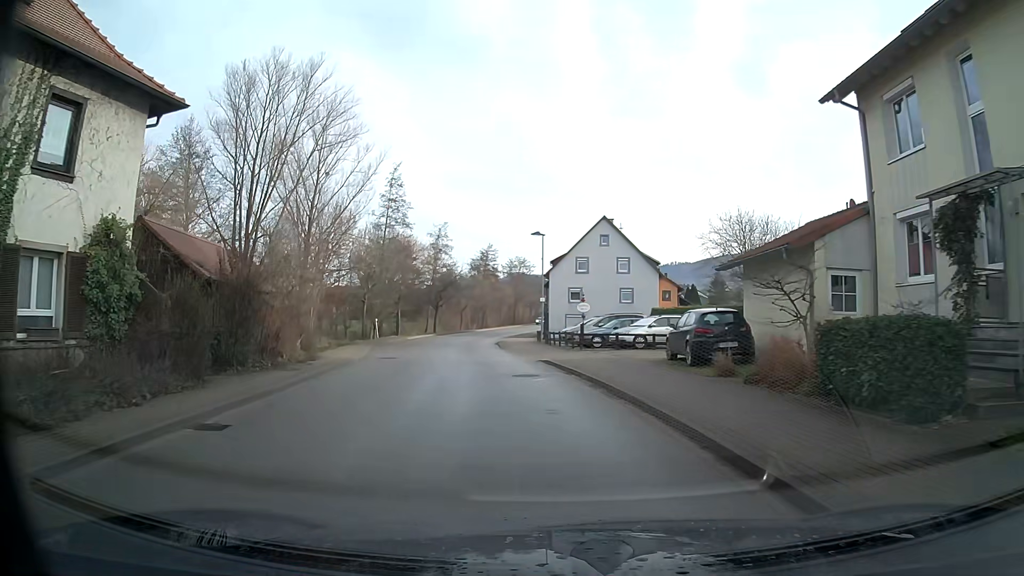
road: secondary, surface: asphalt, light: Day
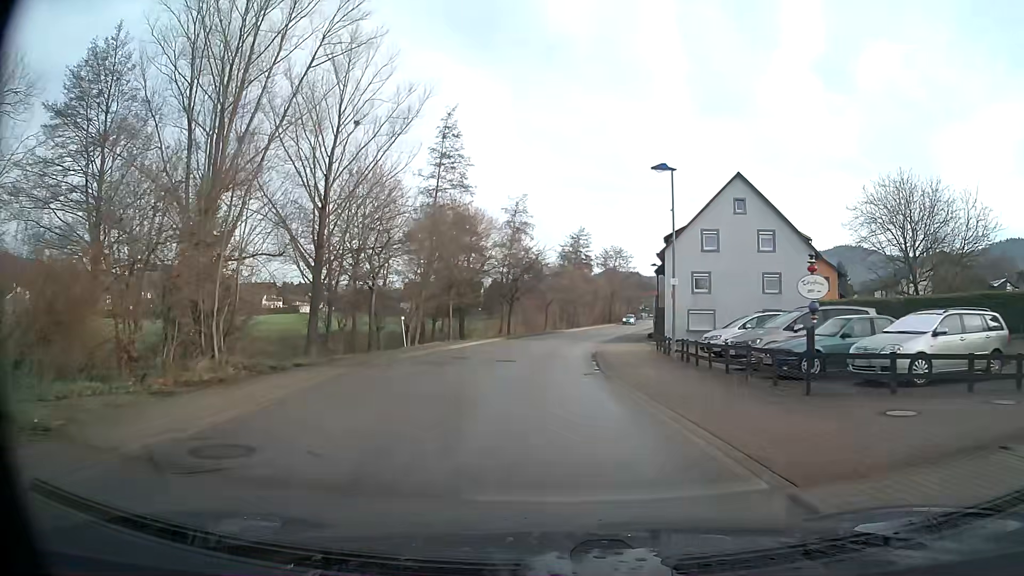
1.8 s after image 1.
(-1.1, +17.1) m; -6°
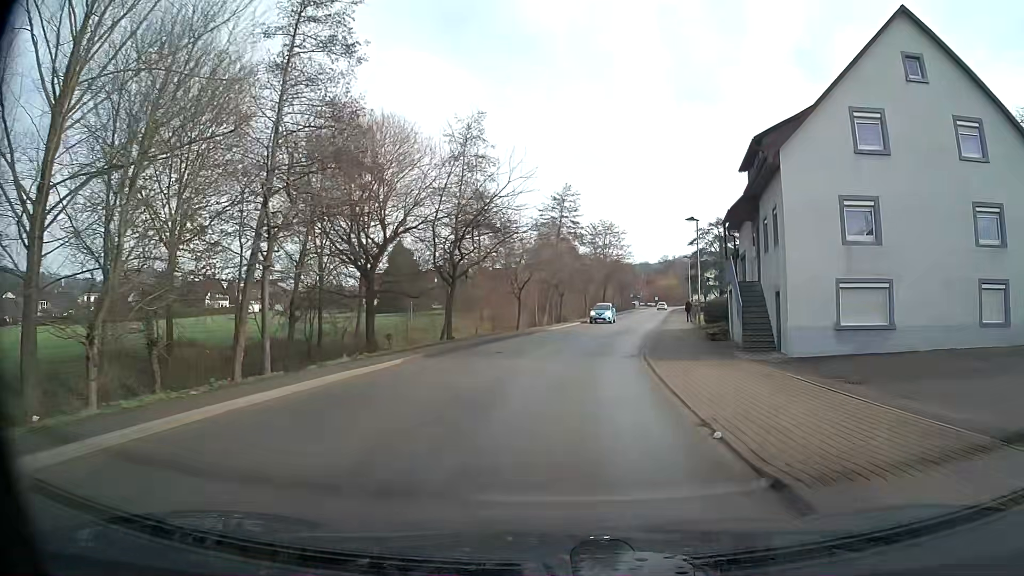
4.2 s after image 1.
(+0.3, +24.1) m; +3°
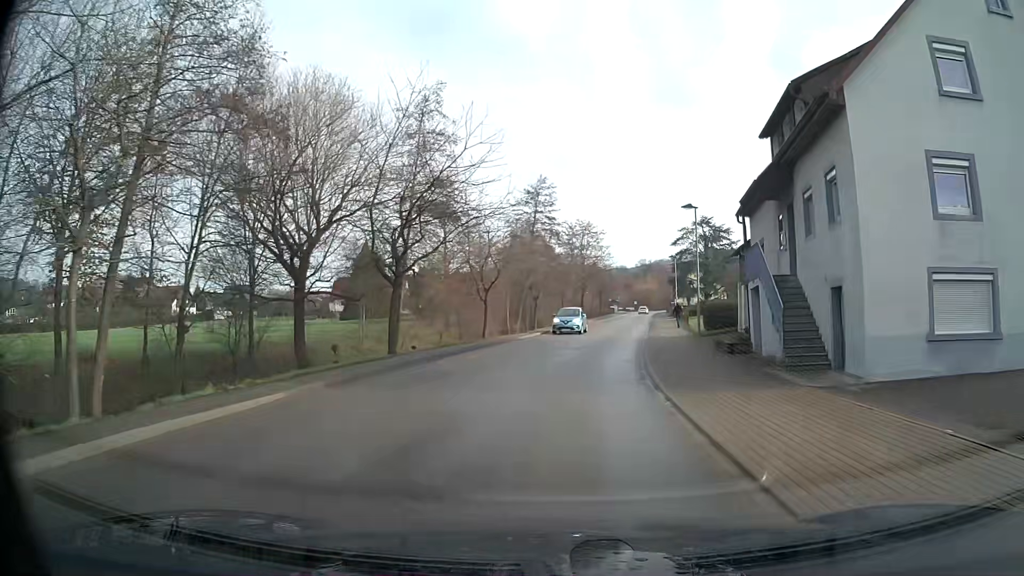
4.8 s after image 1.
(+0.1, +6.2) m; +2°
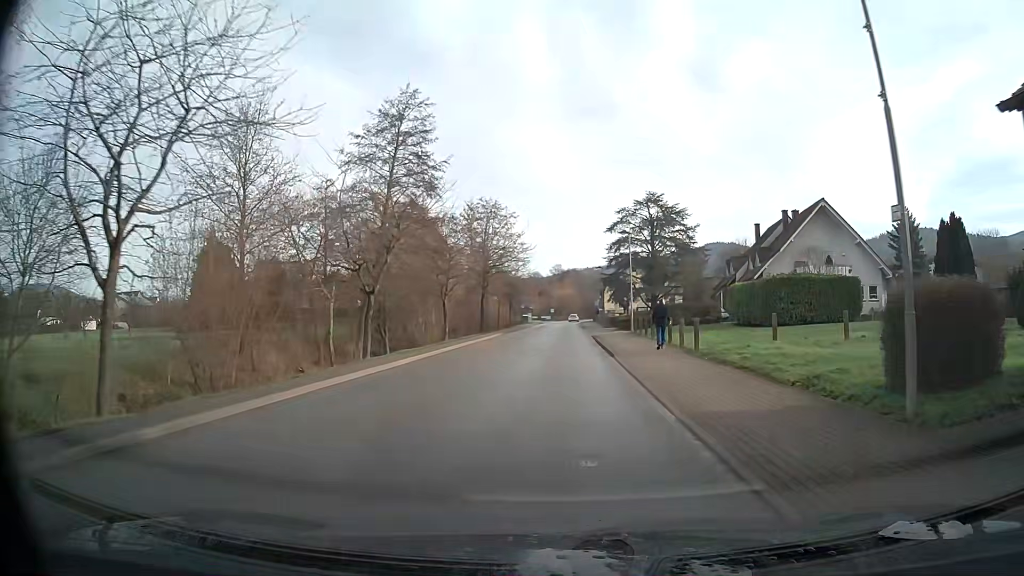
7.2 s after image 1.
(+1.6, +25.7) m; +7°
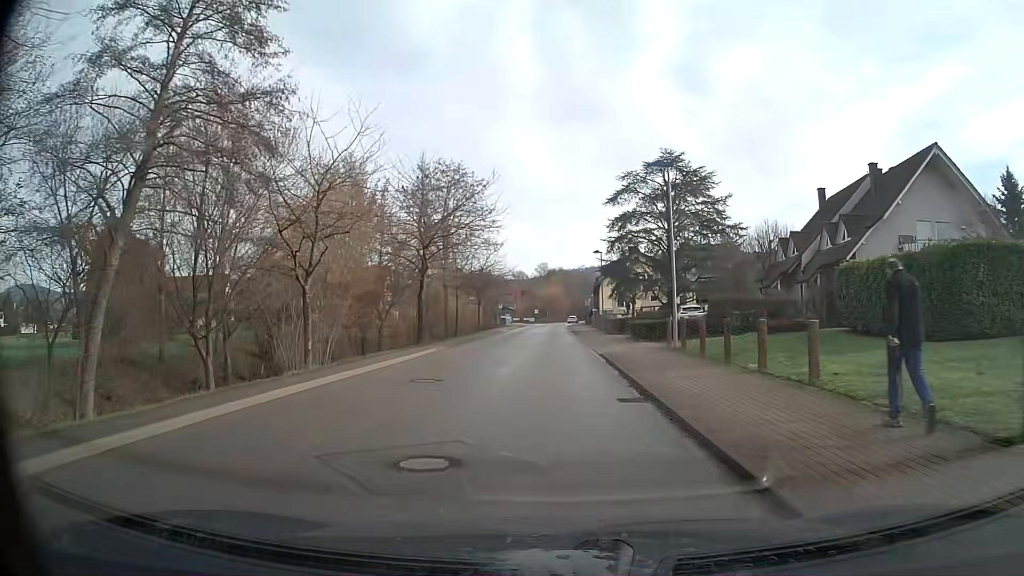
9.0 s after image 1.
(+0.2, +19.6) m; +1°
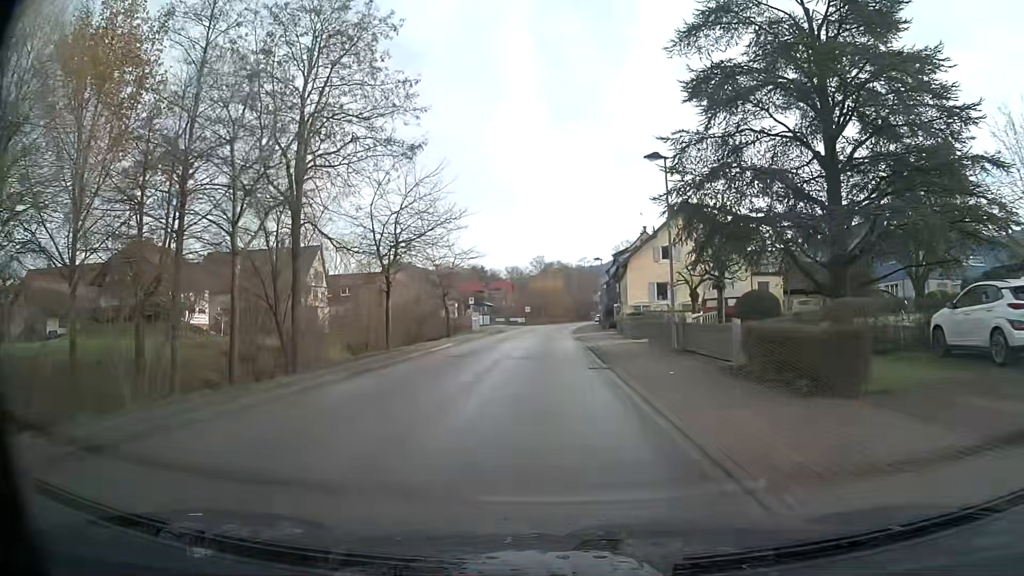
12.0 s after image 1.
(+0.1, +33.5) m; 0°
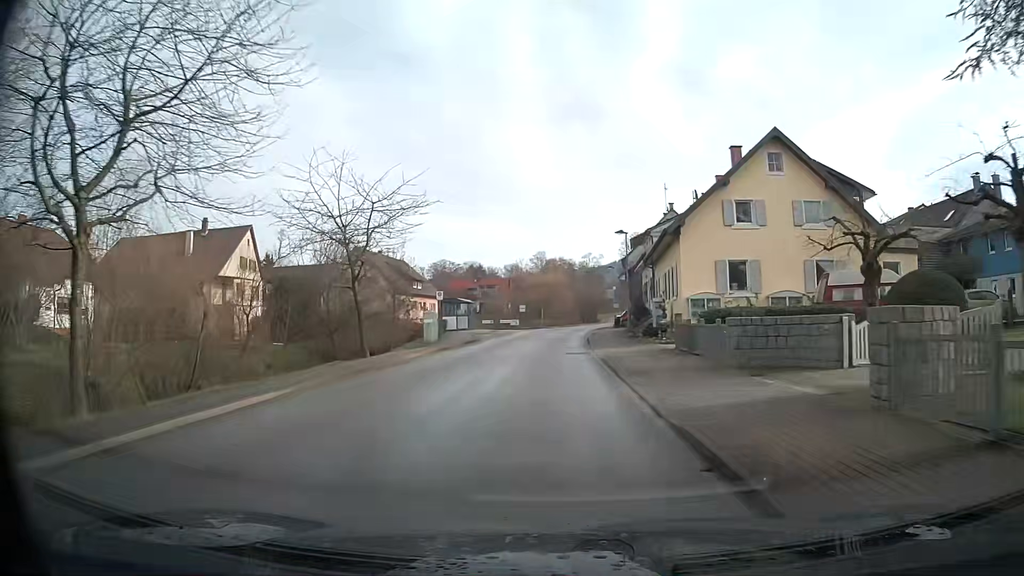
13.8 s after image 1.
(0.0, +20.3) m; 0°
